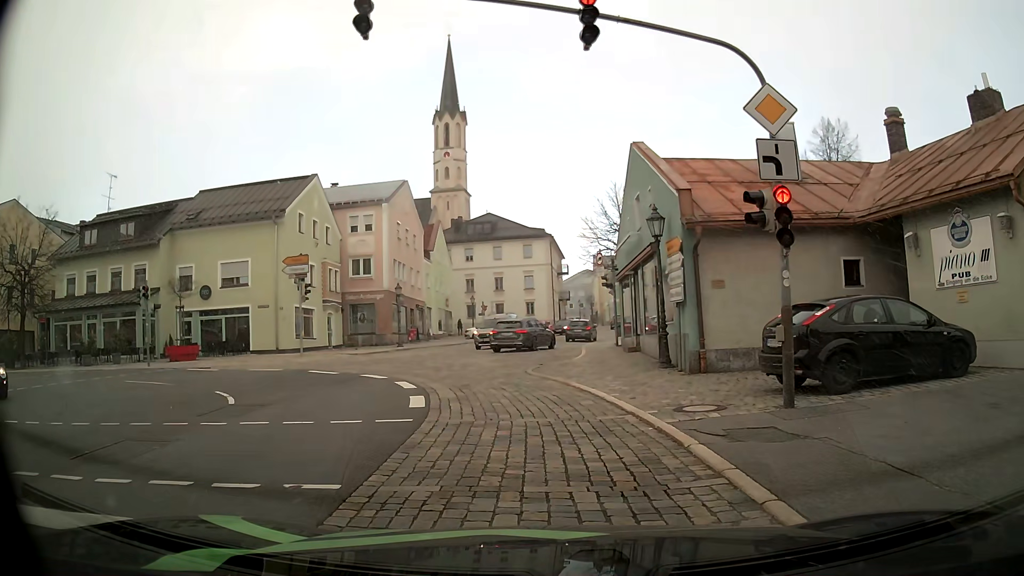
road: secondary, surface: asphalt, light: Day
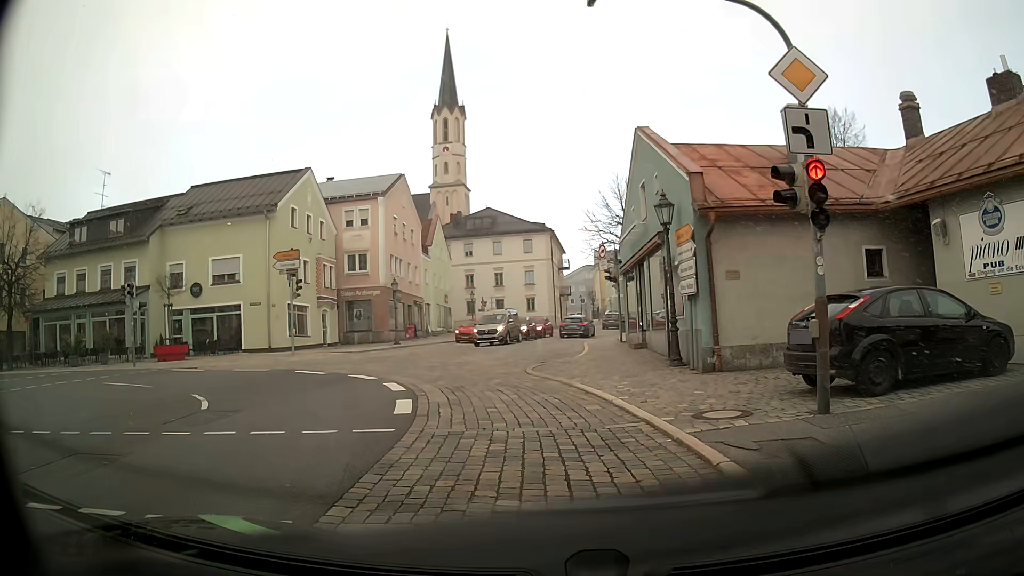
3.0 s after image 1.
(0.0, +1.2) m; 0°
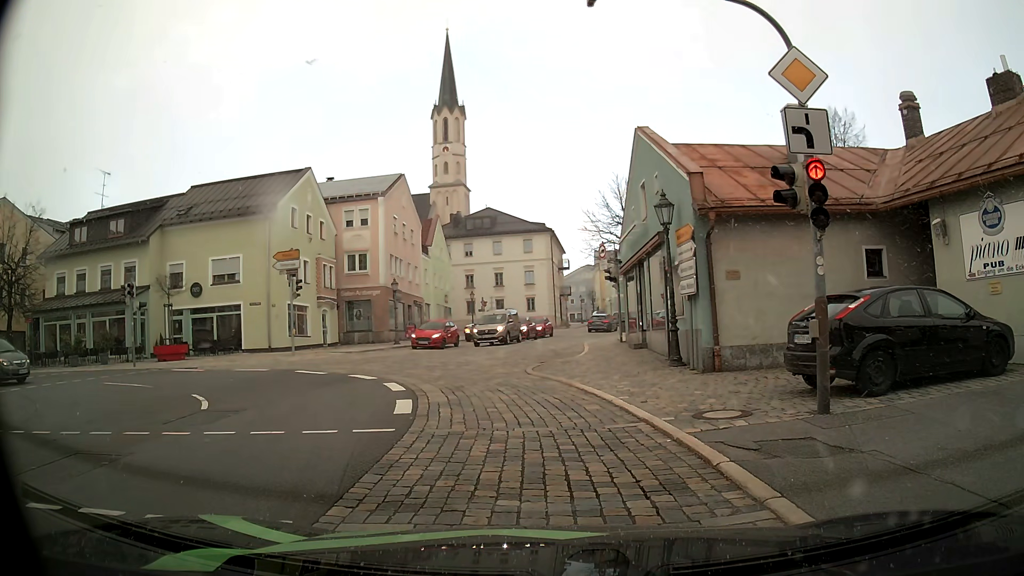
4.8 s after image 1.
(0.0, 0.0) m; 0°
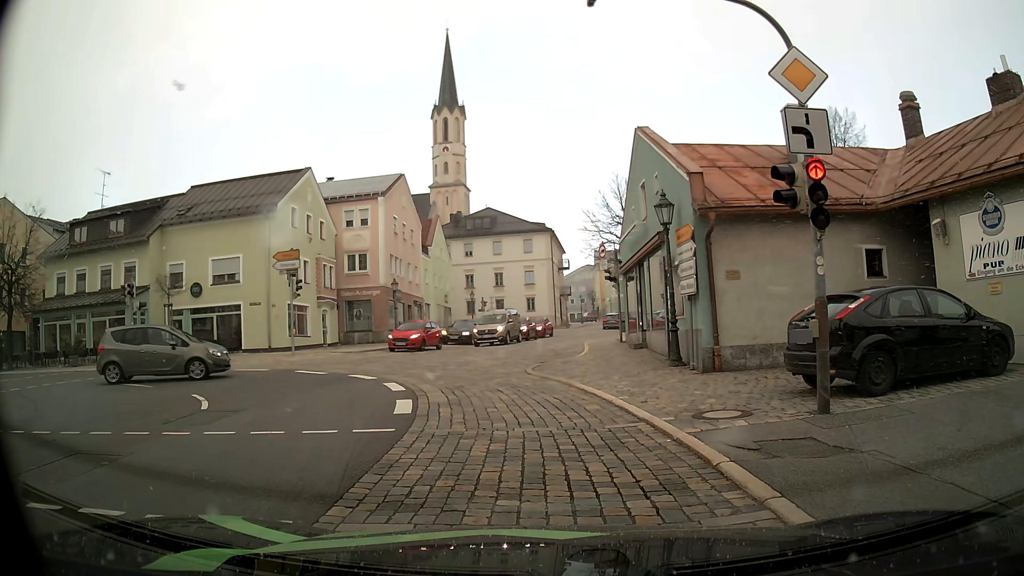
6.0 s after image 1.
(0.0, 0.0) m; 0°
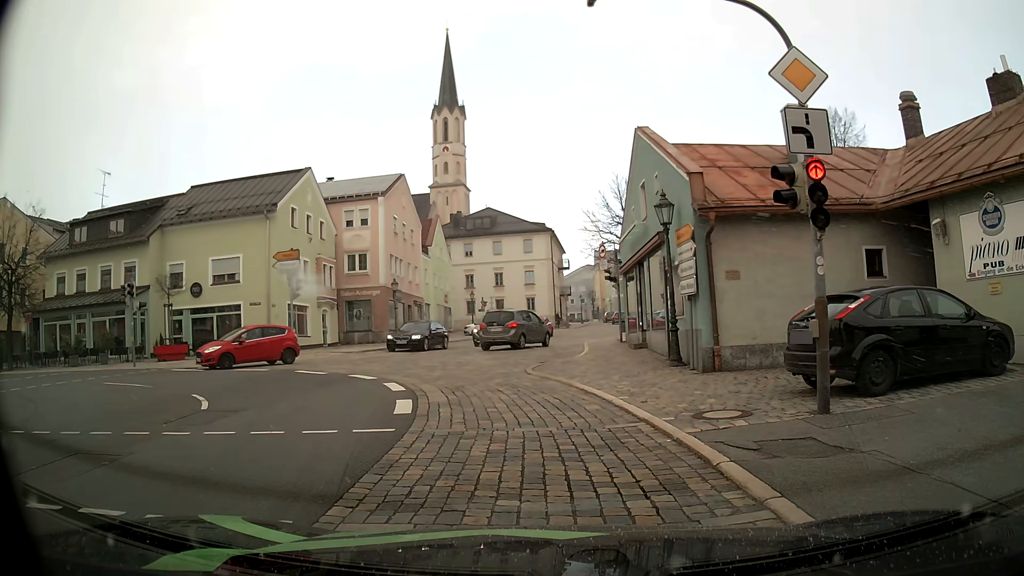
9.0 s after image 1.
(0.0, 0.0) m; 0°
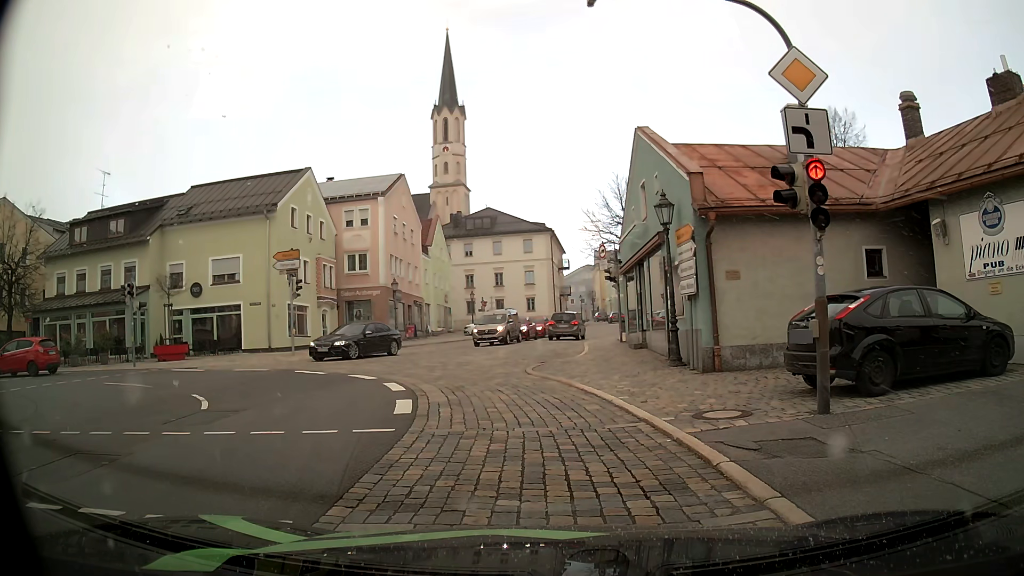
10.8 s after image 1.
(0.0, 0.0) m; 0°
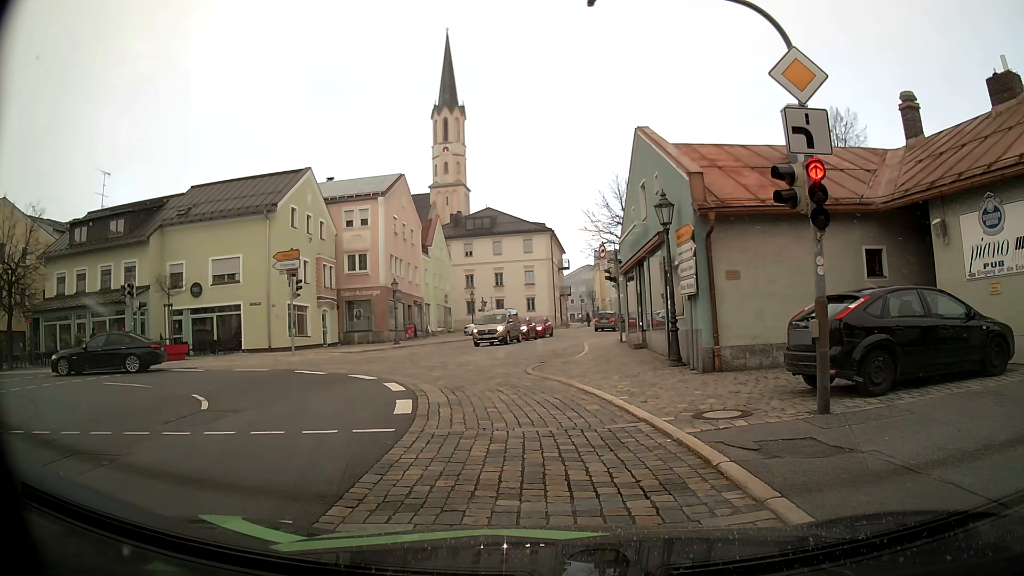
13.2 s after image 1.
(0.0, 0.0) m; 0°
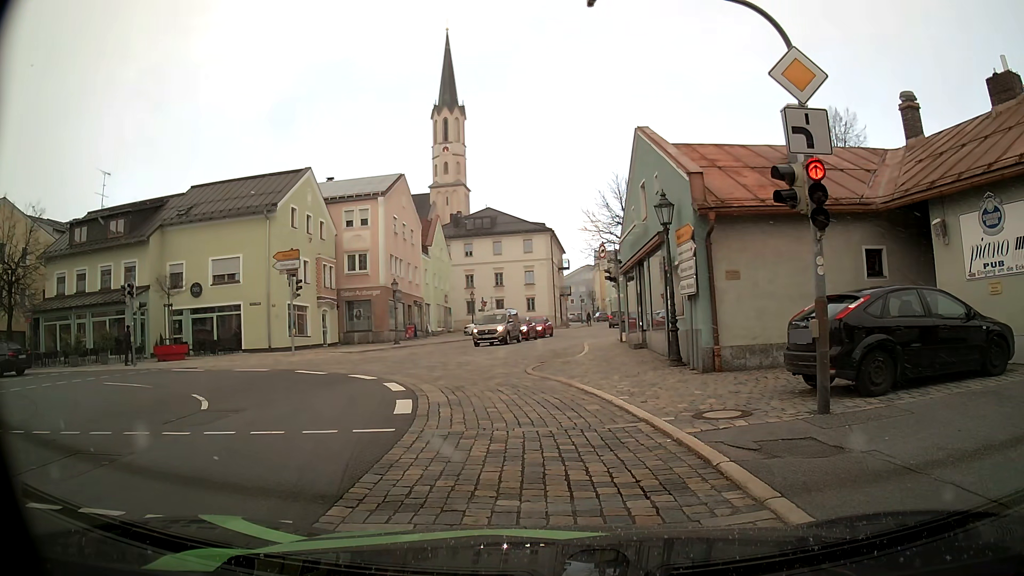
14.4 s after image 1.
(0.0, 0.0) m; 0°
(0, +10) (-1, +20) (-1, +30) (+1, +40) (+3, +50) (+6, +59) (+8, +69) (+9, +79) (+10, +89) (+10, +99) m
